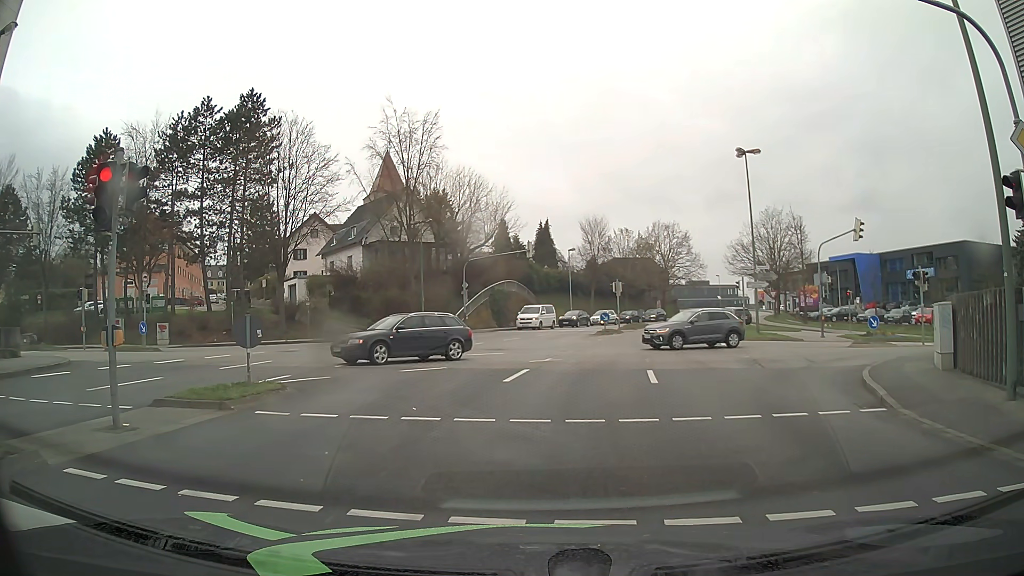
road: tertiary_link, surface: asphalt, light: Day
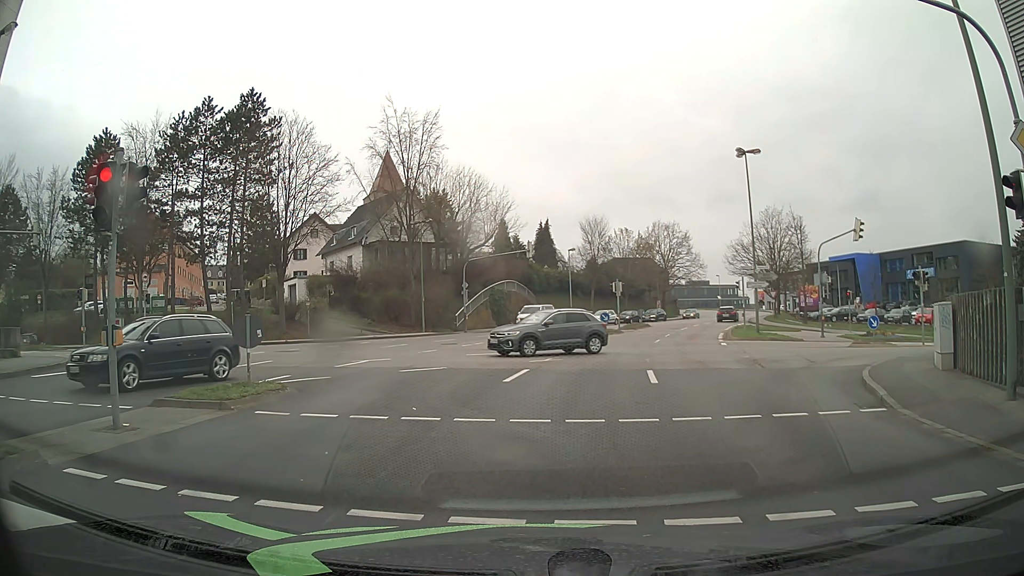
(0.0, 0.0) m; 0°
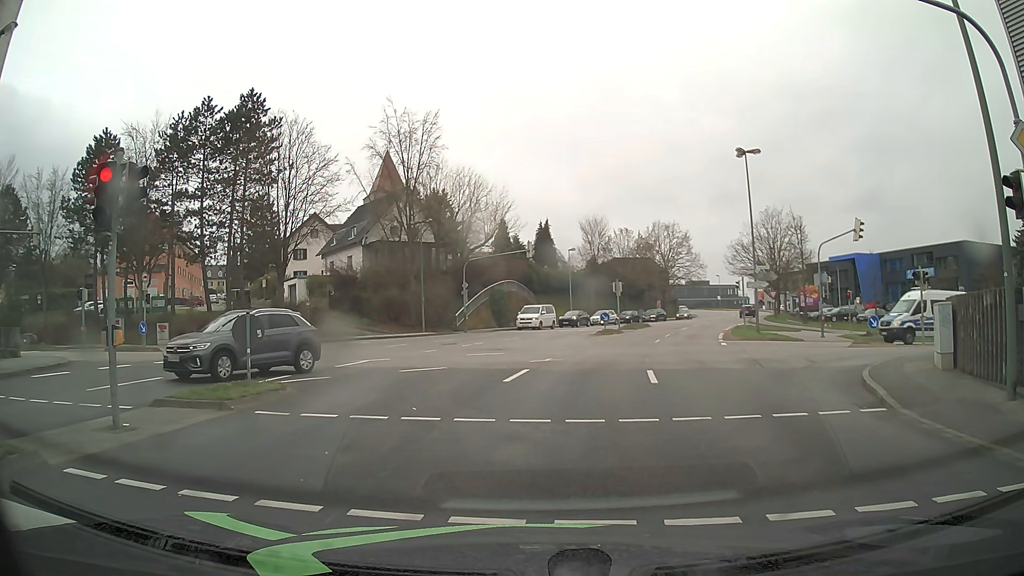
(0.0, 0.0) m; 0°
(0, +10) (+2, +20) (+4, +30) (+7, +39) (+10, +49) (+14, +58) (+18, +67) (+22, +76) (+27, +85) (+31, +94) m
